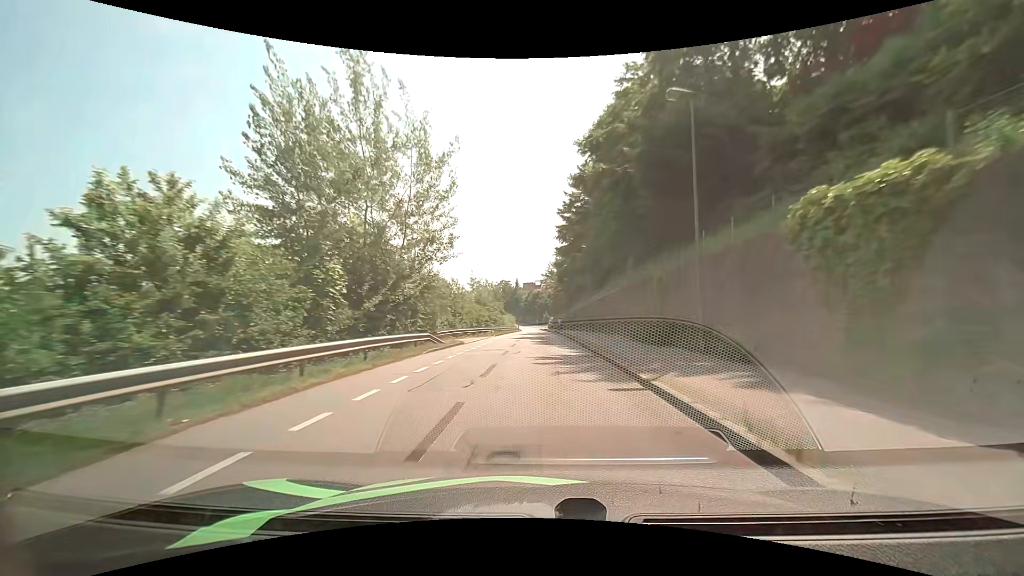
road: residential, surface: asphalt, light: Day
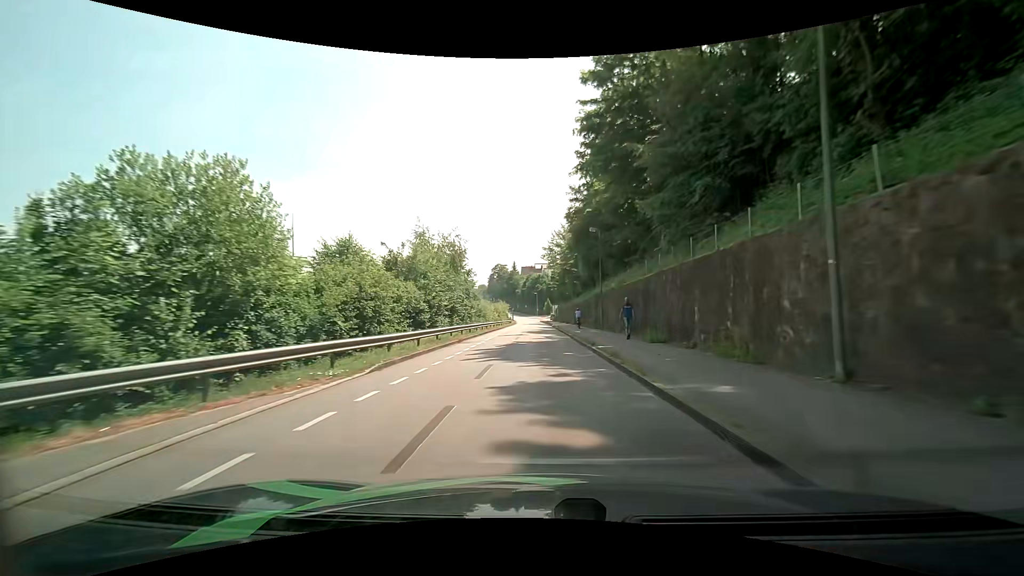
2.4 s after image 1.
(0.0, +36.3) m; 0°
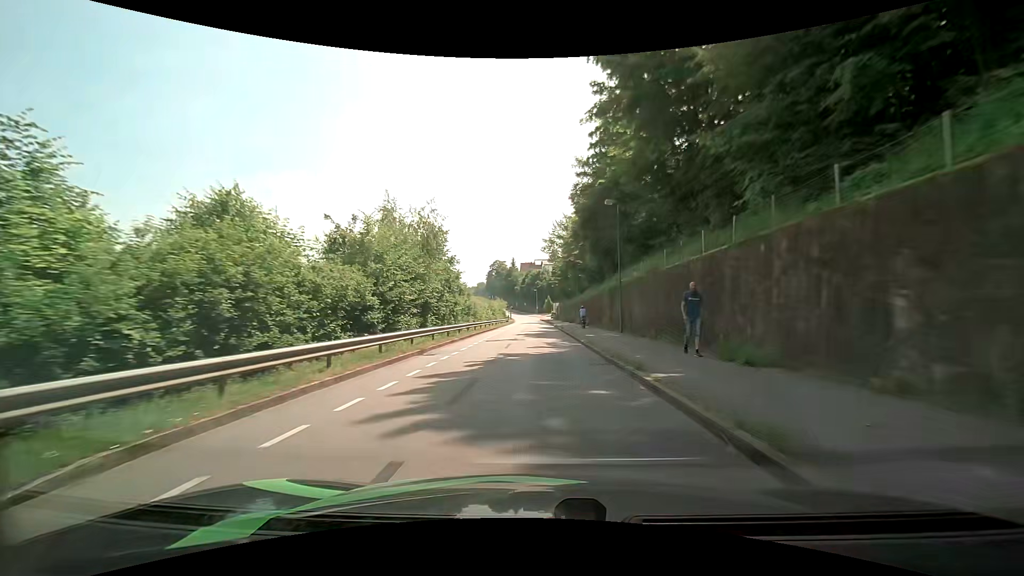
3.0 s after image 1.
(0.0, +8.9) m; 0°
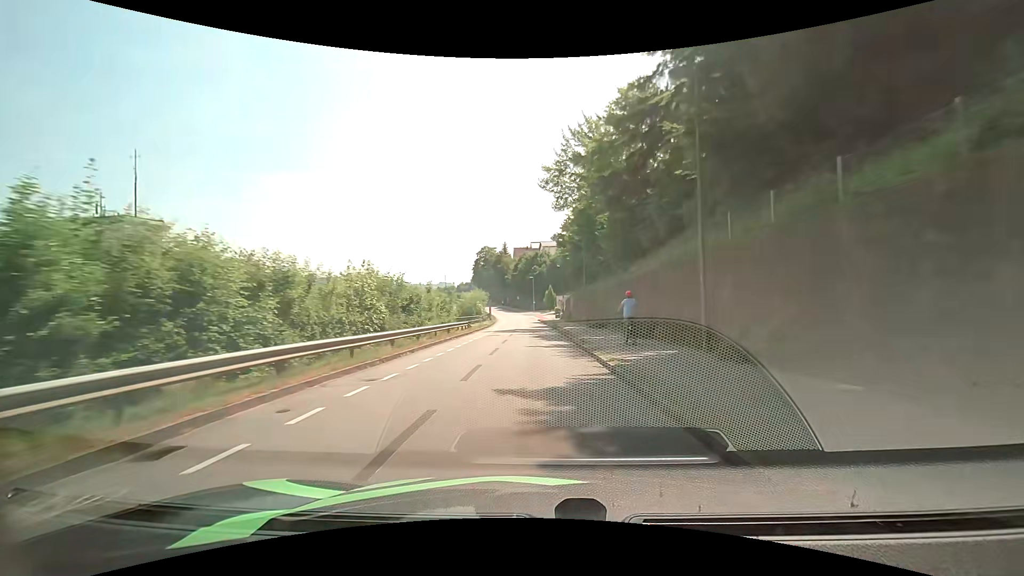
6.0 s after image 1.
(+0.3, +45.9) m; 0°
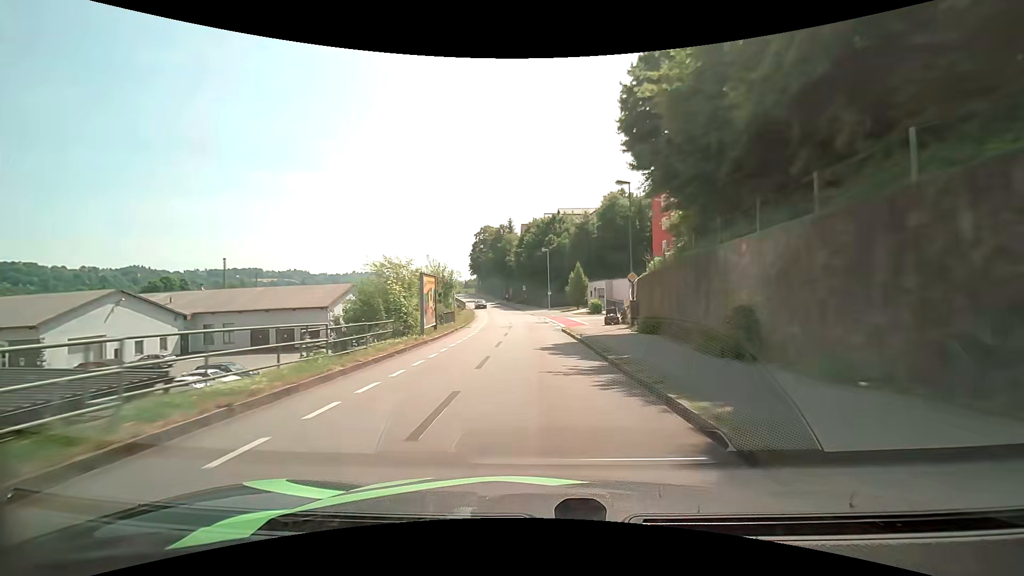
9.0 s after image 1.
(-0.3, +46.5) m; -1°
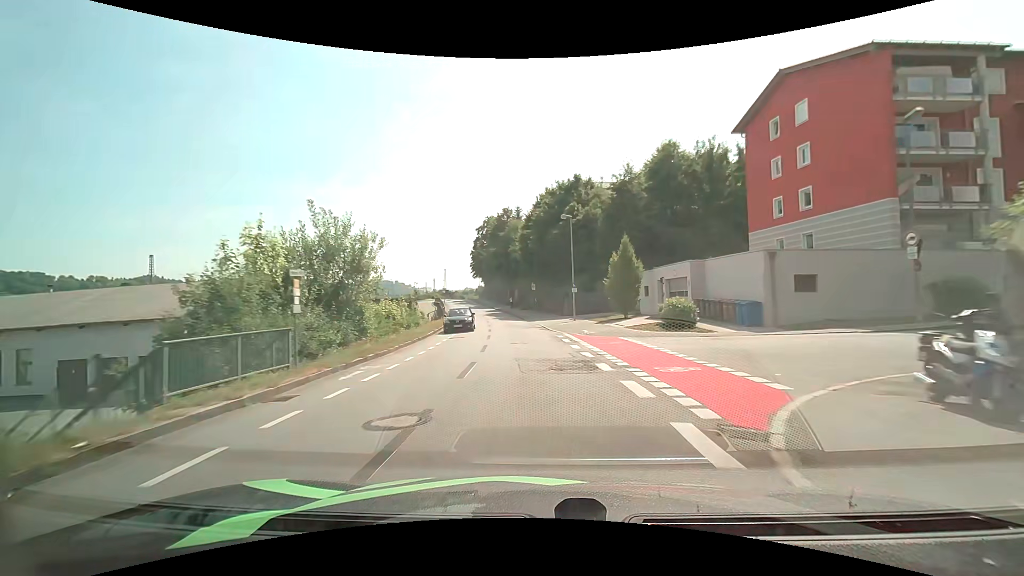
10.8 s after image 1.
(-0.2, +26.6) m; -1°
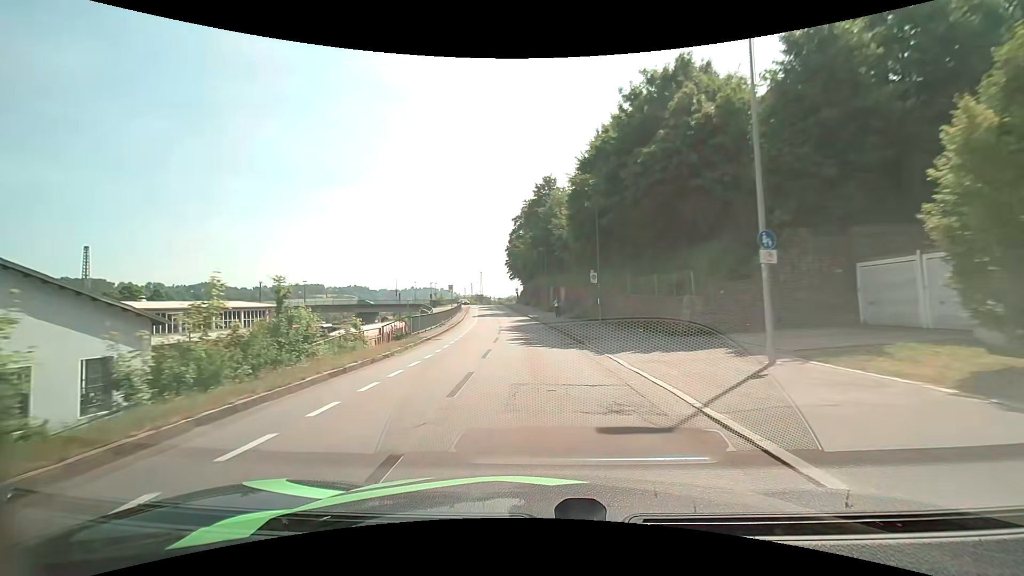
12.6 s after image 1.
(-1.1, +25.9) m; -5°
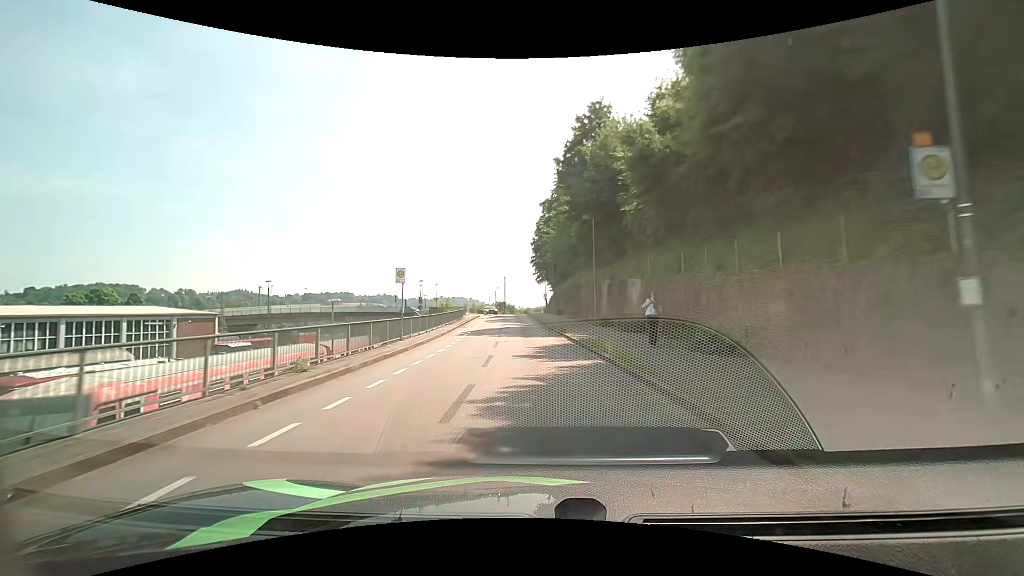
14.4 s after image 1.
(-1.0, +25.7) m; -4°
(0, +10) (0, +20) (0, +30) (-1, +40) (-2, +50) (-2, +60) (-3, +70) (-3, +80) (-4, +90) (-3, +100) m
